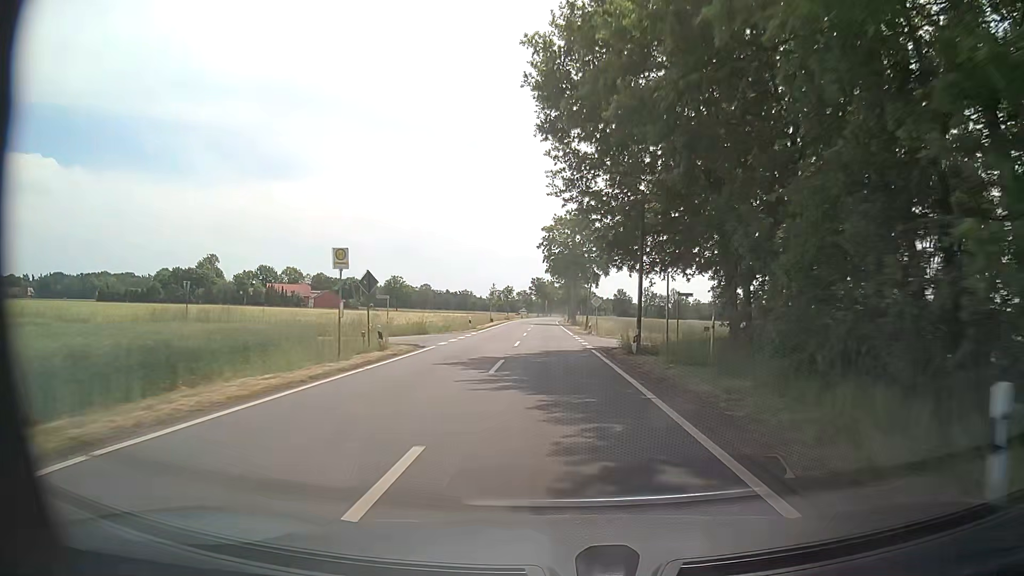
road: tertiary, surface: asphalt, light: Day
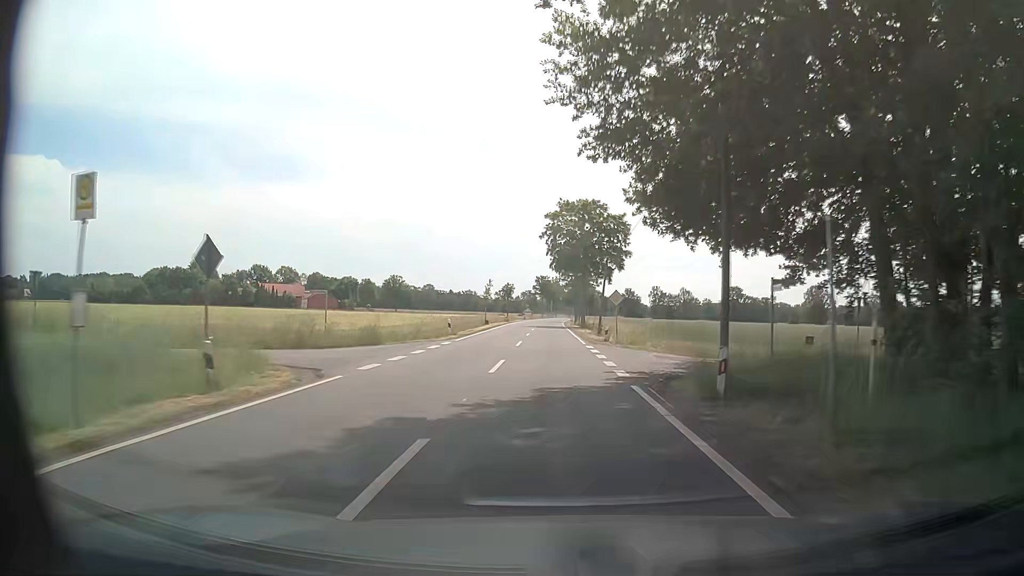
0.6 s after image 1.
(-0.2, +11.5) m; -1°
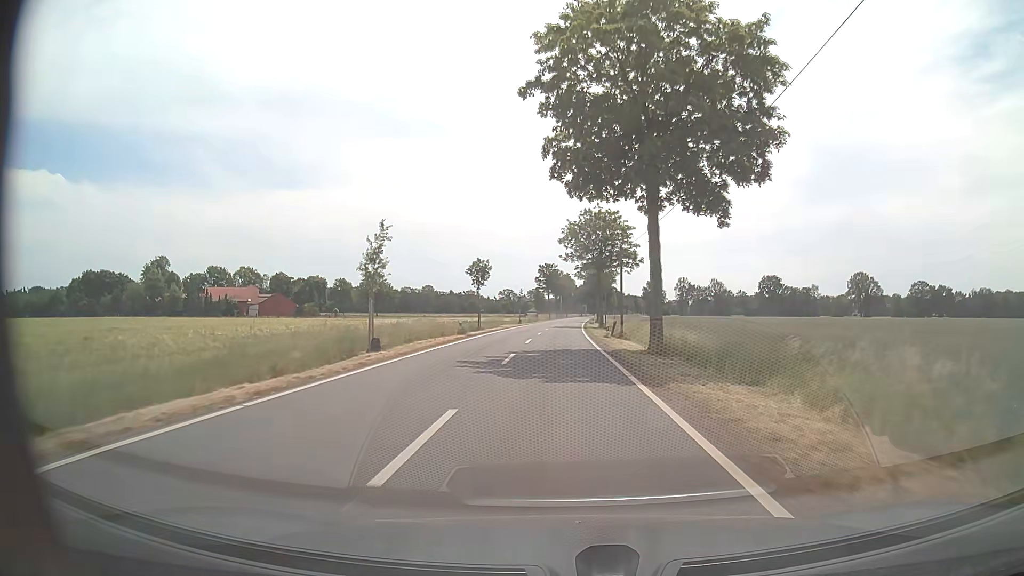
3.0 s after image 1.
(-0.5, +46.1) m; -1°
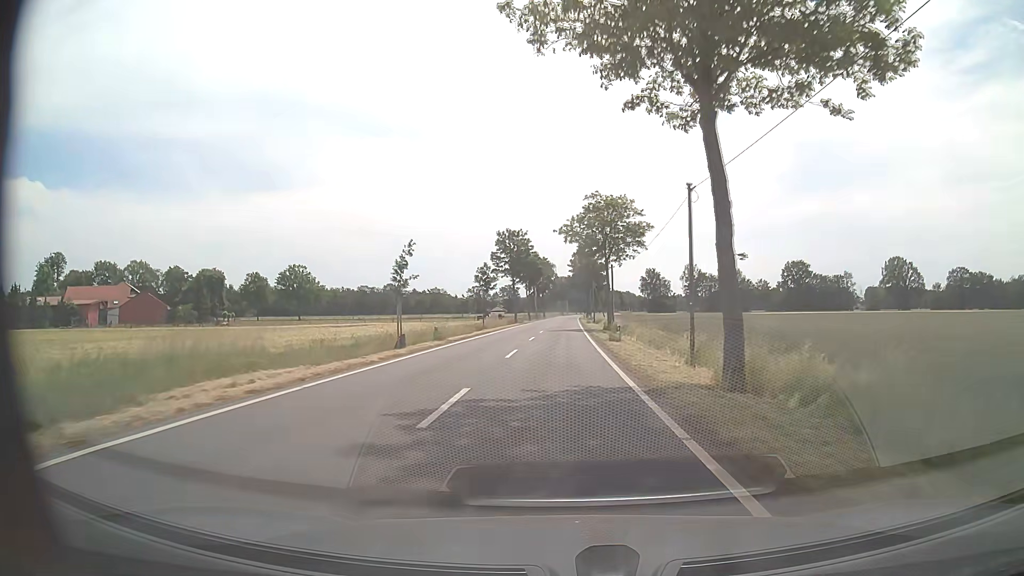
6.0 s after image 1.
(+0.6, +57.4) m; +2°
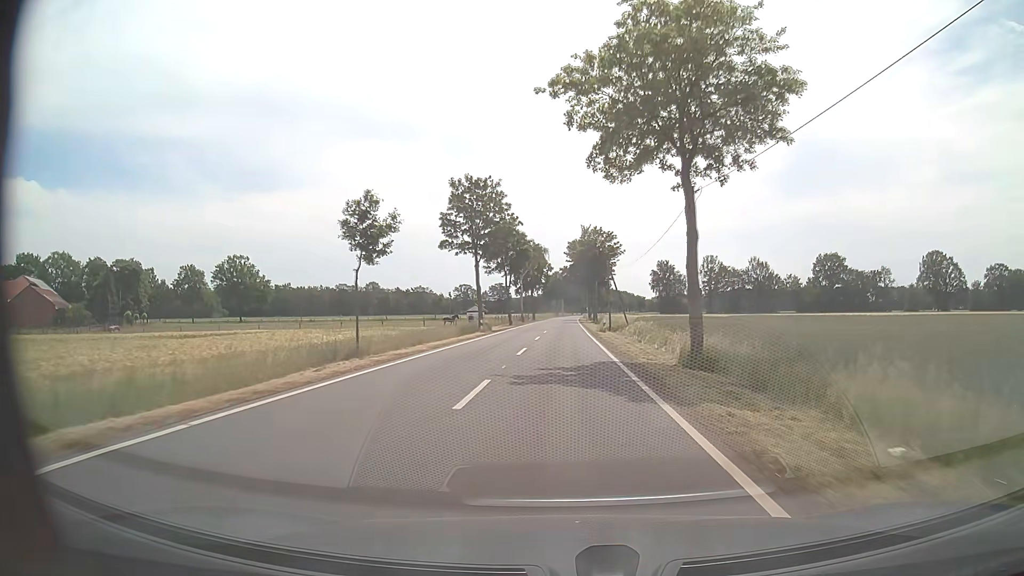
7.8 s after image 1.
(+0.1, +34.5) m; 0°
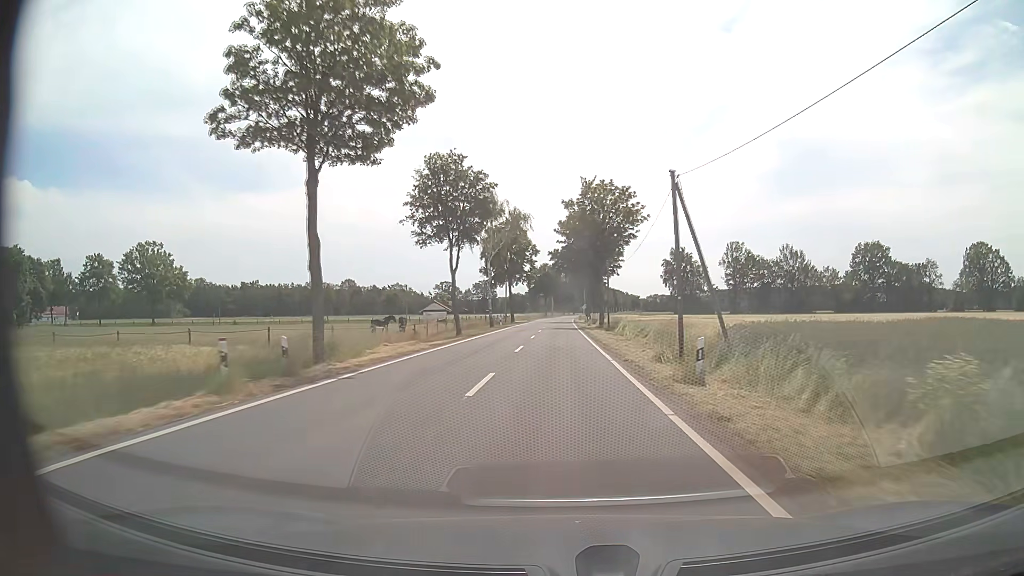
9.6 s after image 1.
(+0.3, +34.6) m; +1°
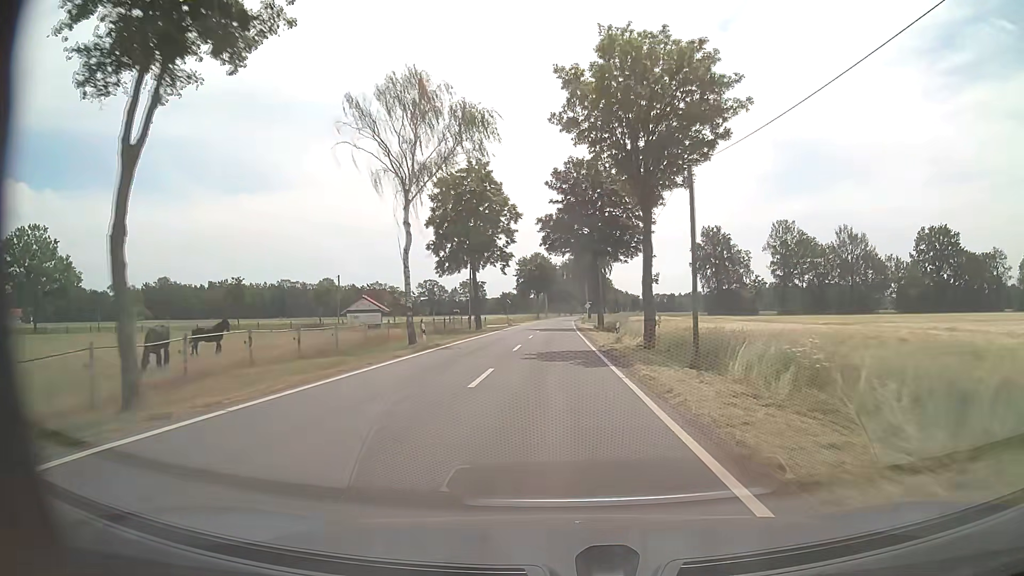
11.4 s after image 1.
(+0.1, +34.7) m; 0°
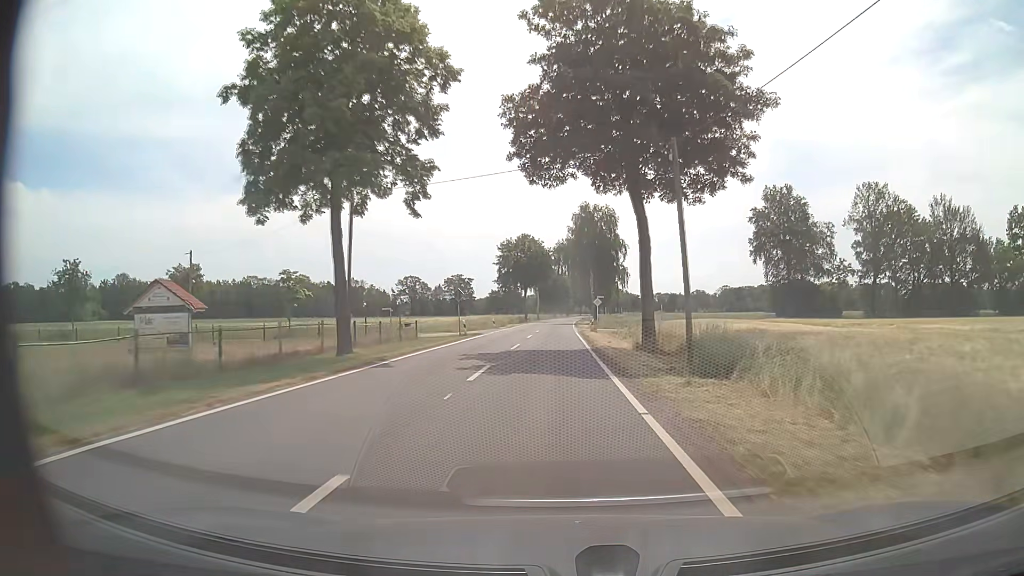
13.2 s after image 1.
(+0.1, +34.8) m; 0°
(0, +10) (0, +20) (0, +30) (0, +40) (0, +50) (0, +60) (0, +70) (0, +80) (+1, +90) (+1, +100) m
